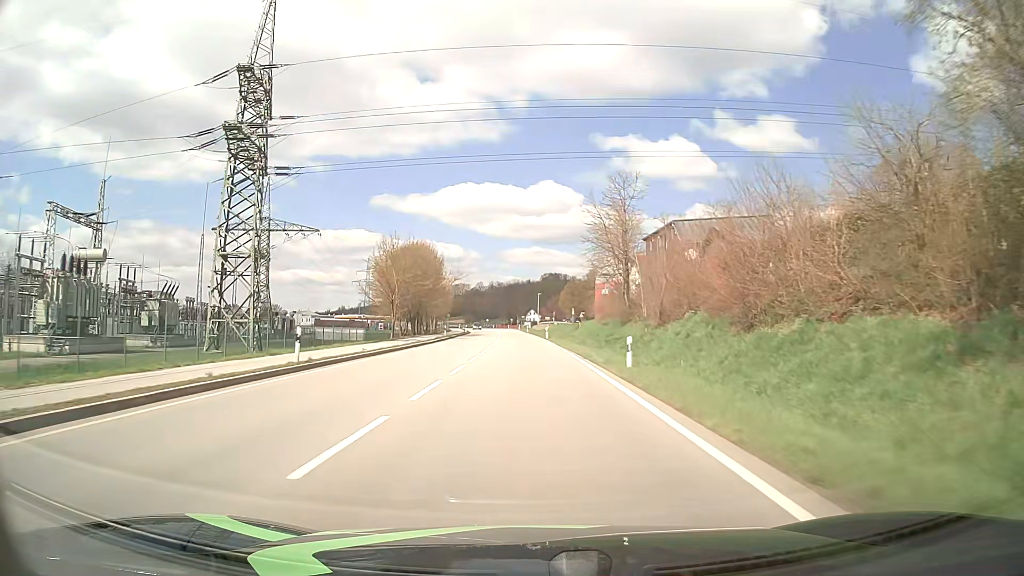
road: primary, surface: asphalt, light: Day
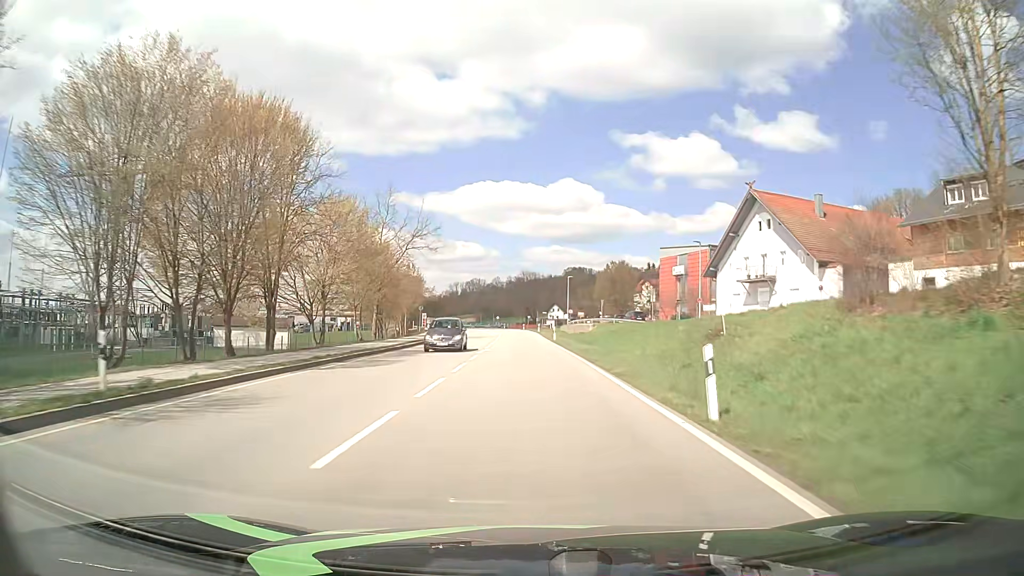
(-0.9, +53.8) m; -2°
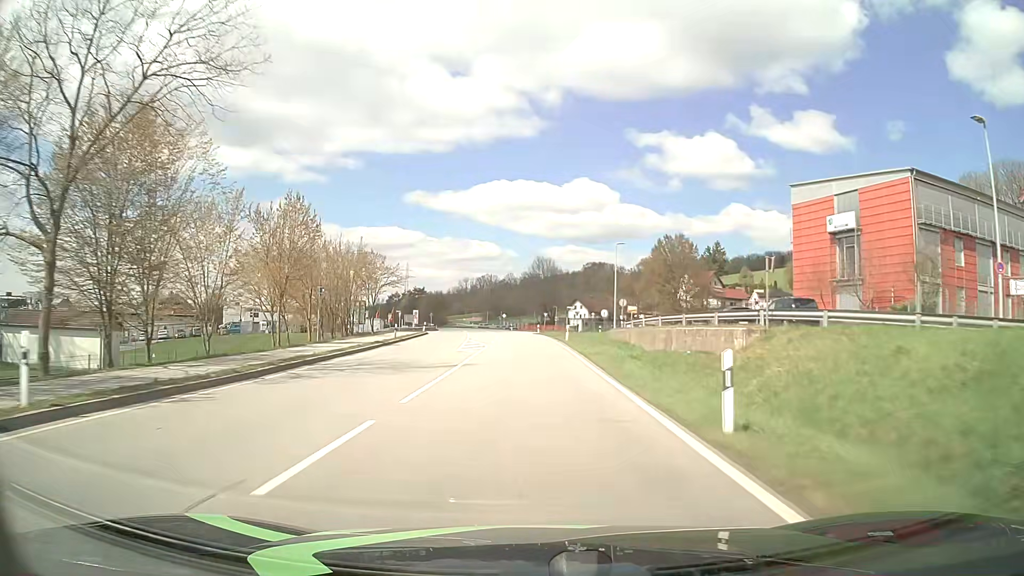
(-0.7, +43.2) m; -2°
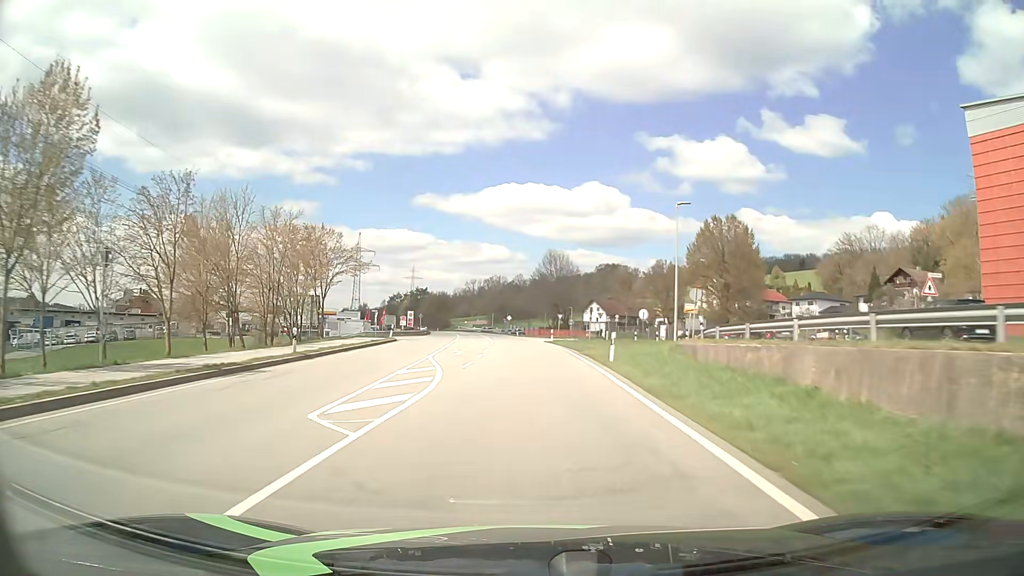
(-0.1, +21.6) m; -1°
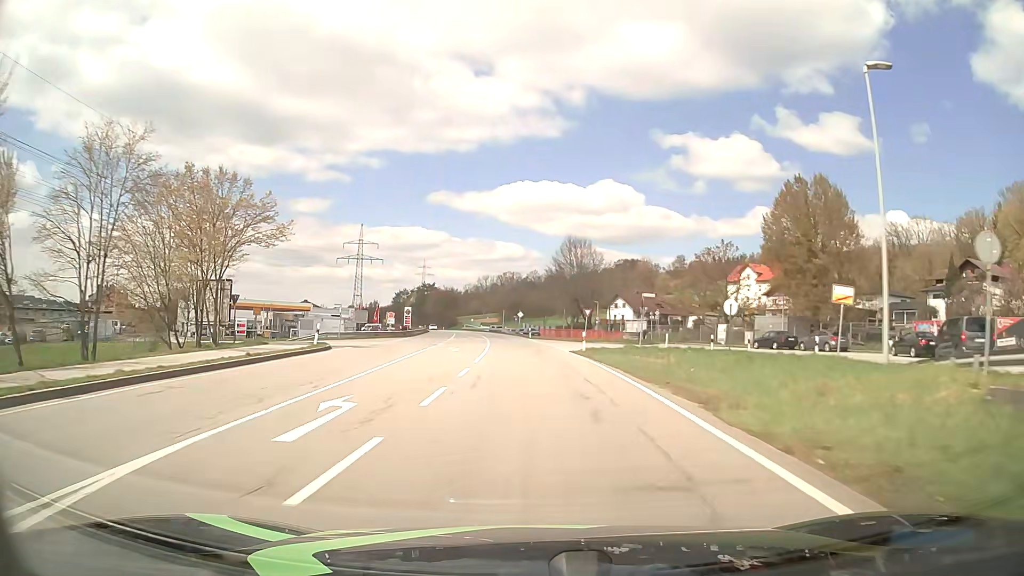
(-0.2, +21.6) m; -1°
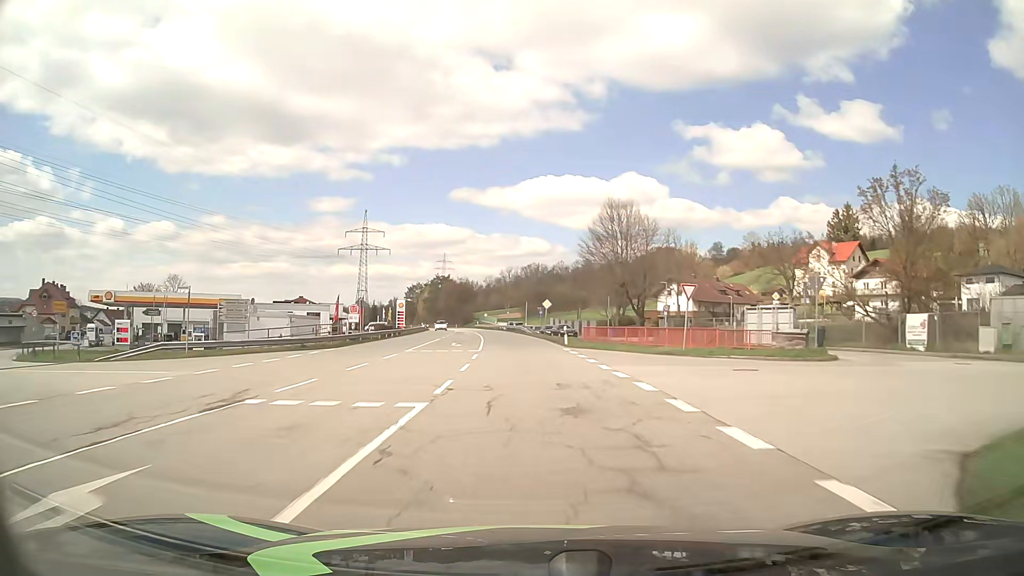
(-0.6, +32.3) m; -2°
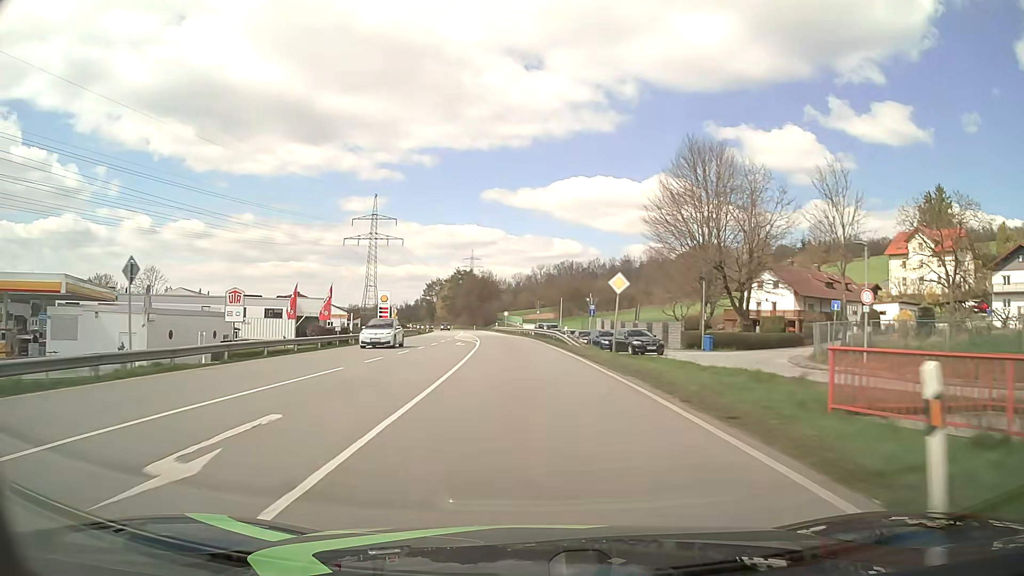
(-0.9, +32.5) m; -3°
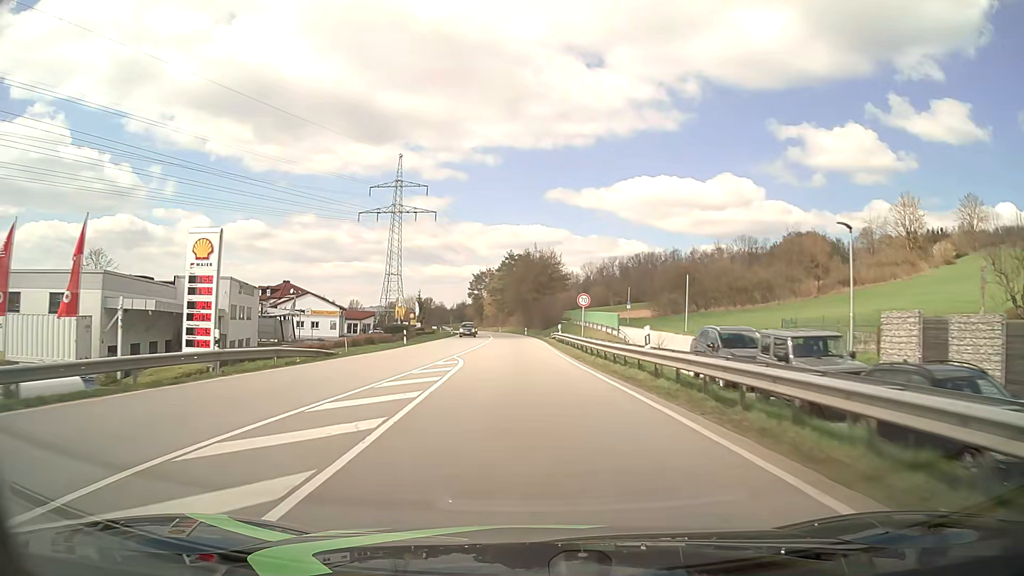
(-2.6, +54.0) m; -6°
(0, +10) (0, +20) (-1, +30) (-1, +40) (-1, +50) (-2, +60) (-2, +70) (-3, +80) (-4, +90) (-4, +100) m
